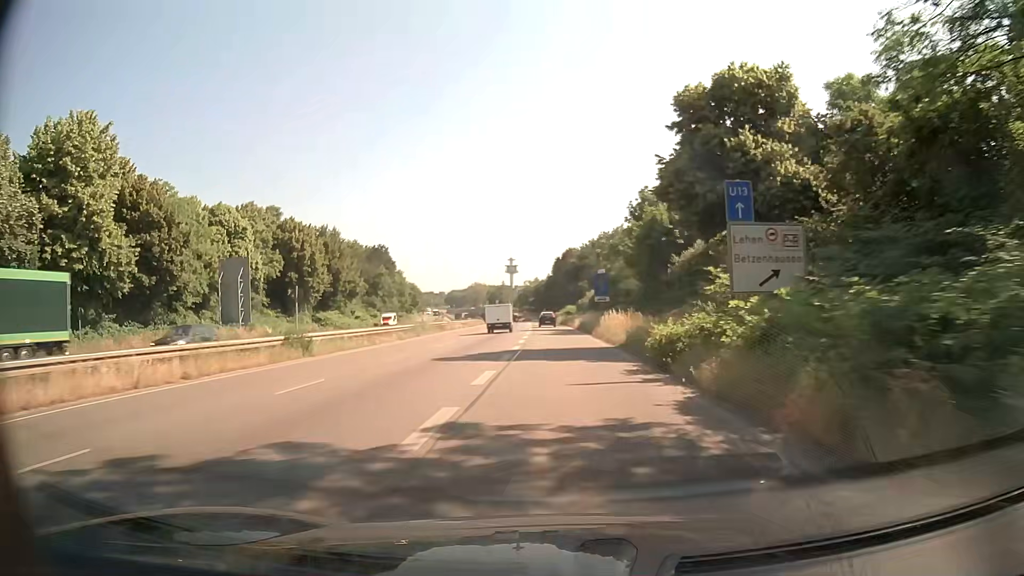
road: trunk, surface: asphalt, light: Day
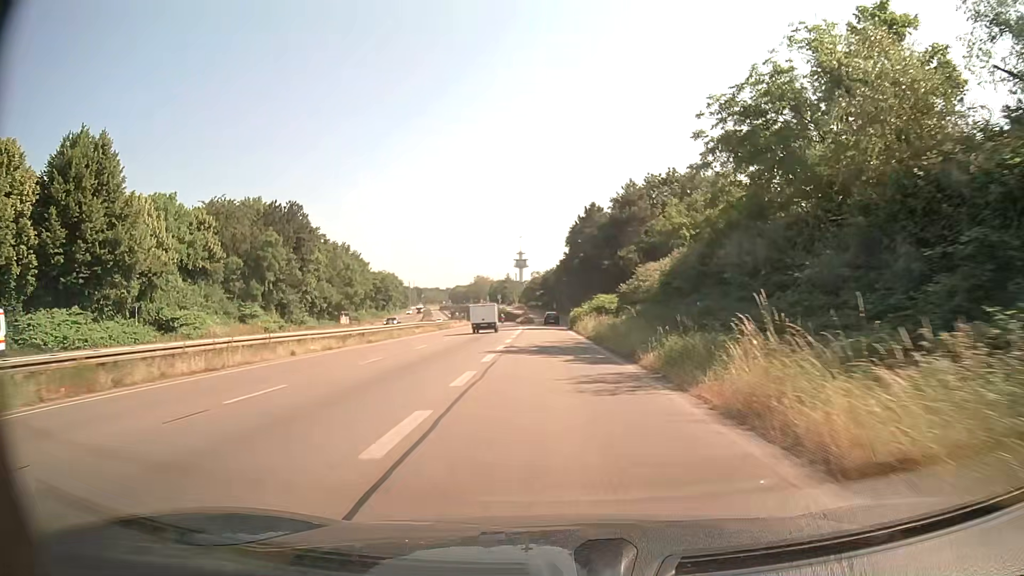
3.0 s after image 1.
(-0.6, +55.4) m; -1°
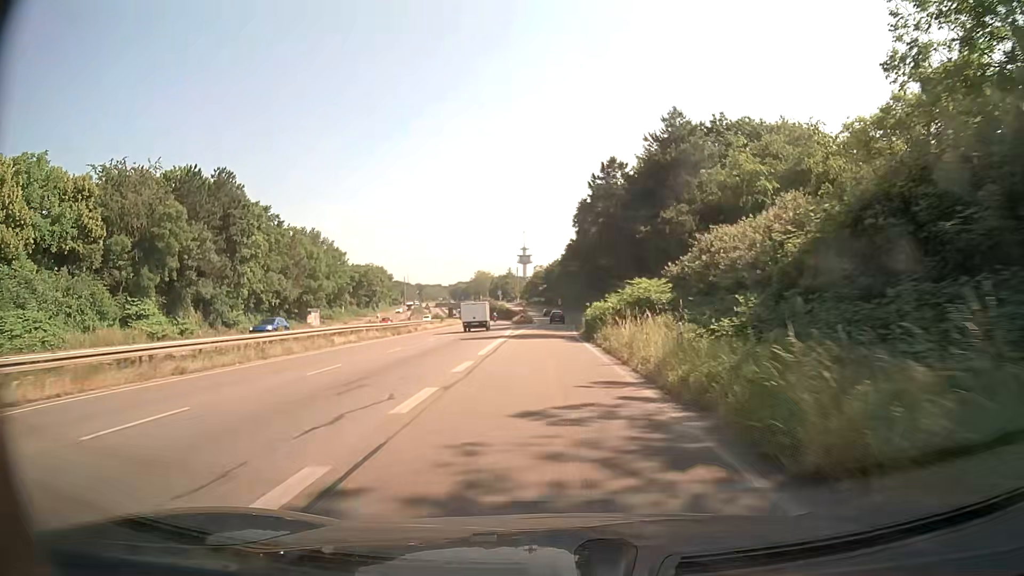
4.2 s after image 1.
(0.0, +21.8) m; 0°
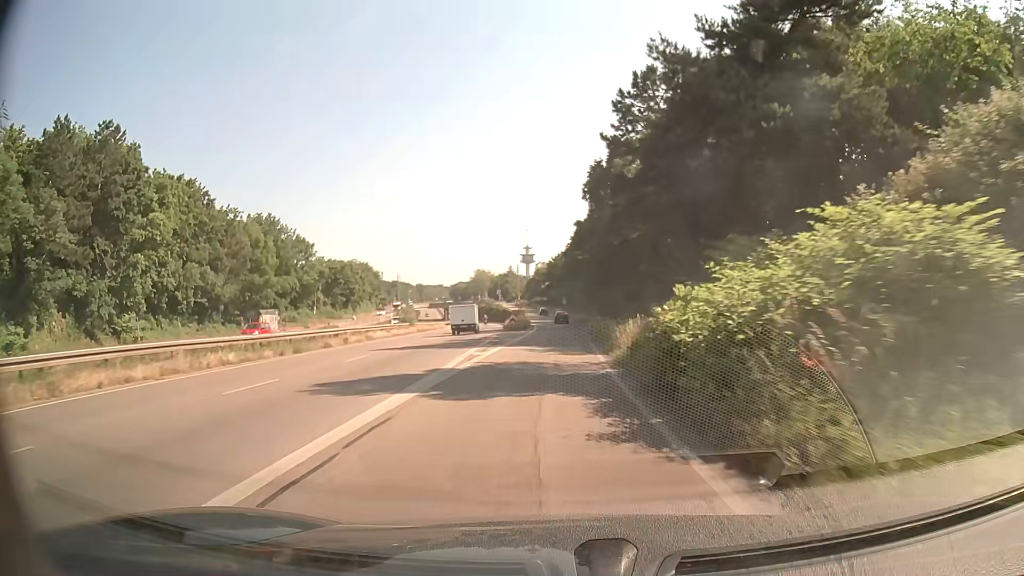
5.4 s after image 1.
(0.0, +21.6) m; 0°
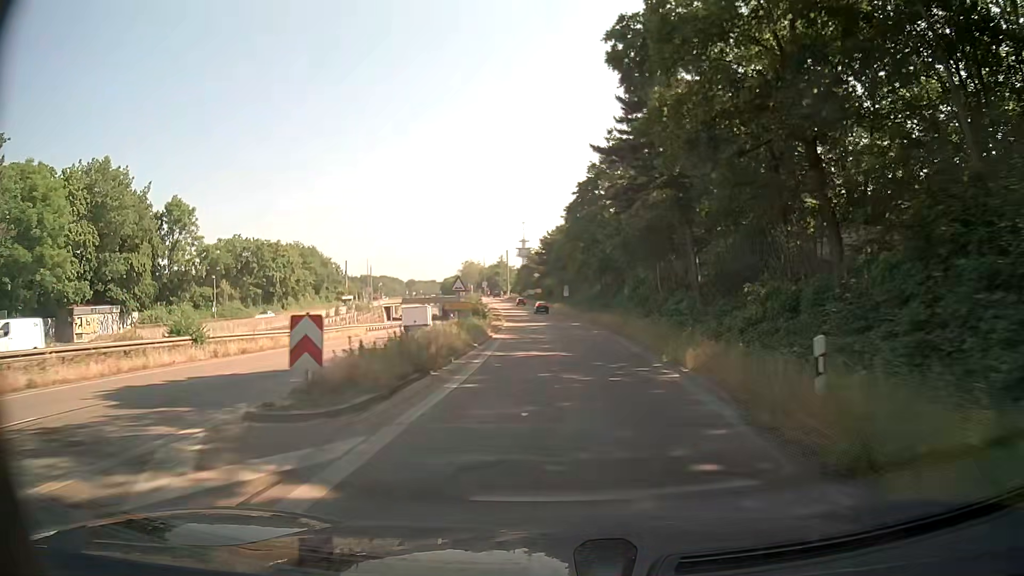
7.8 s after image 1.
(+0.1, +42.8) m; 0°
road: trunk_link
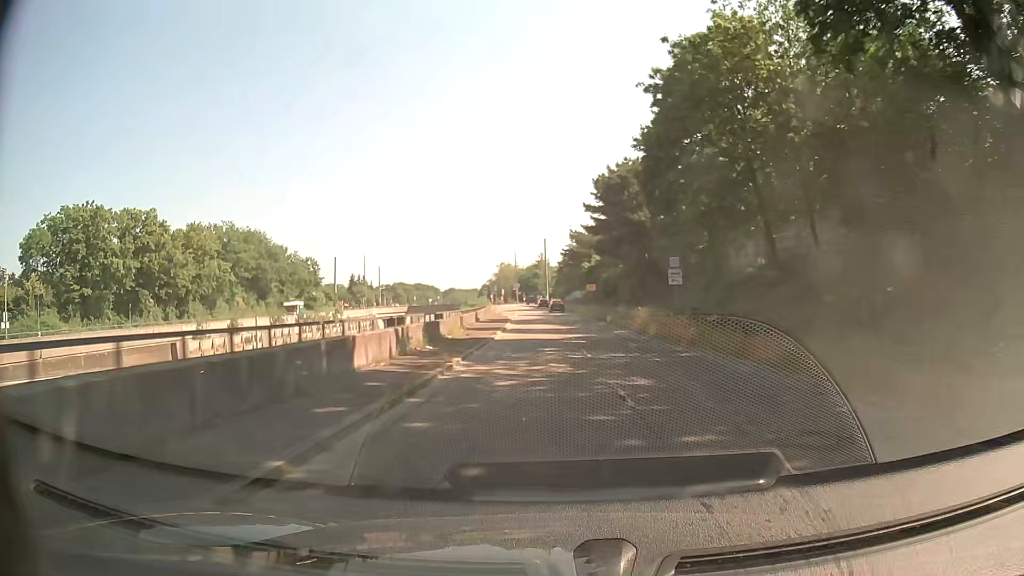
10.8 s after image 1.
(-1.9, +52.1) m; -4°
